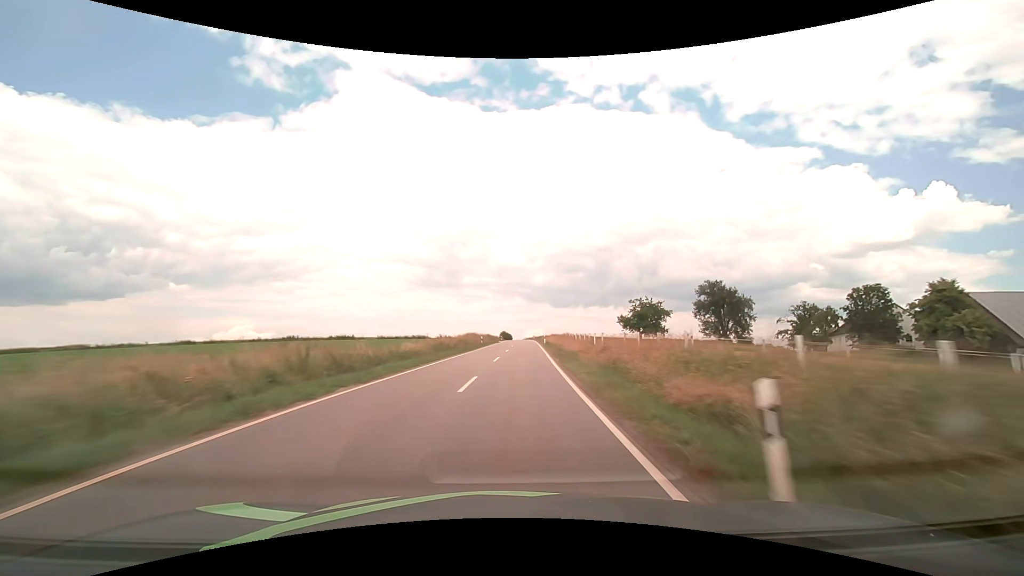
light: Day
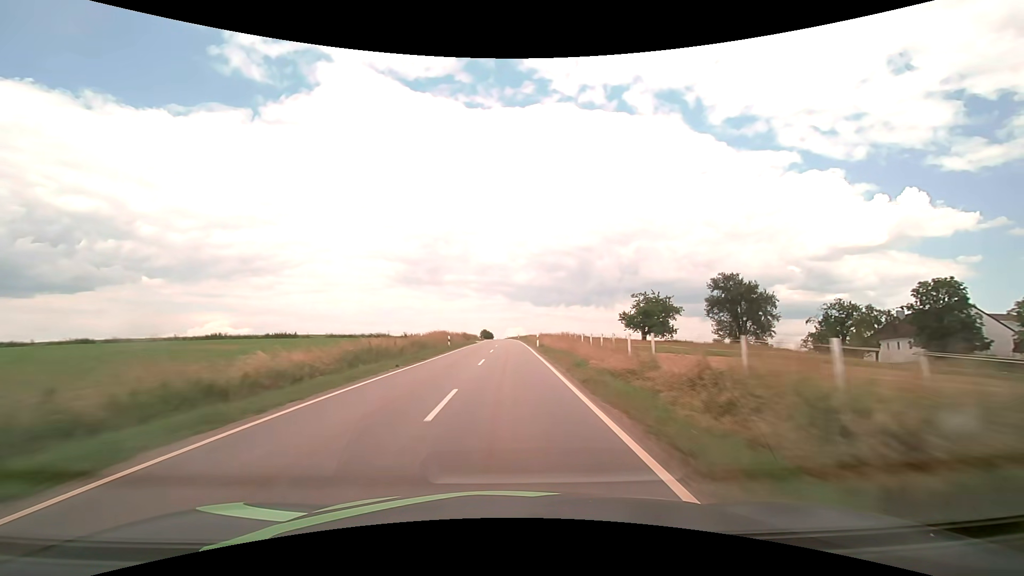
(+0.4, +15.8) m; +2°
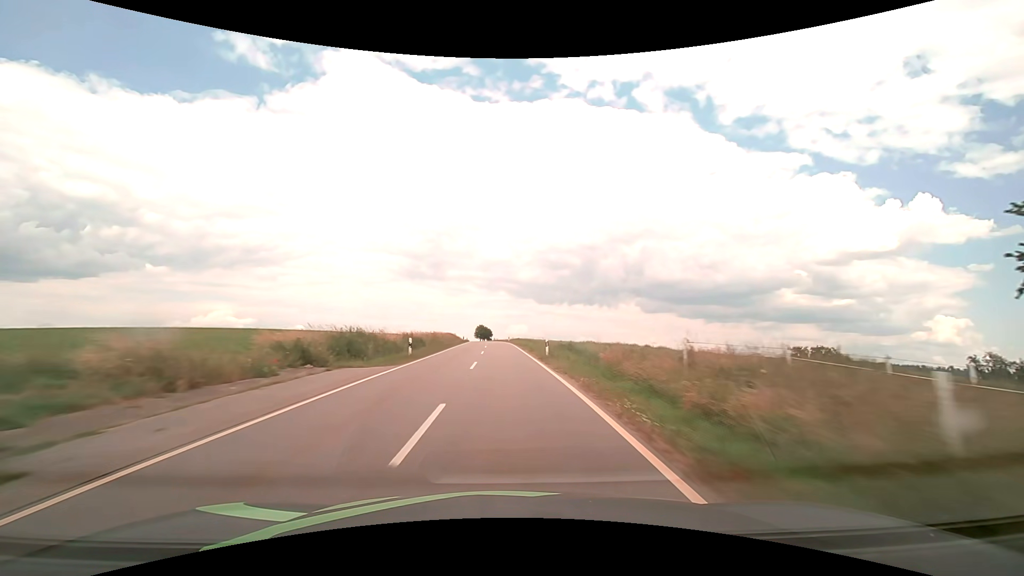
(+0.6, +63.3) m; 0°
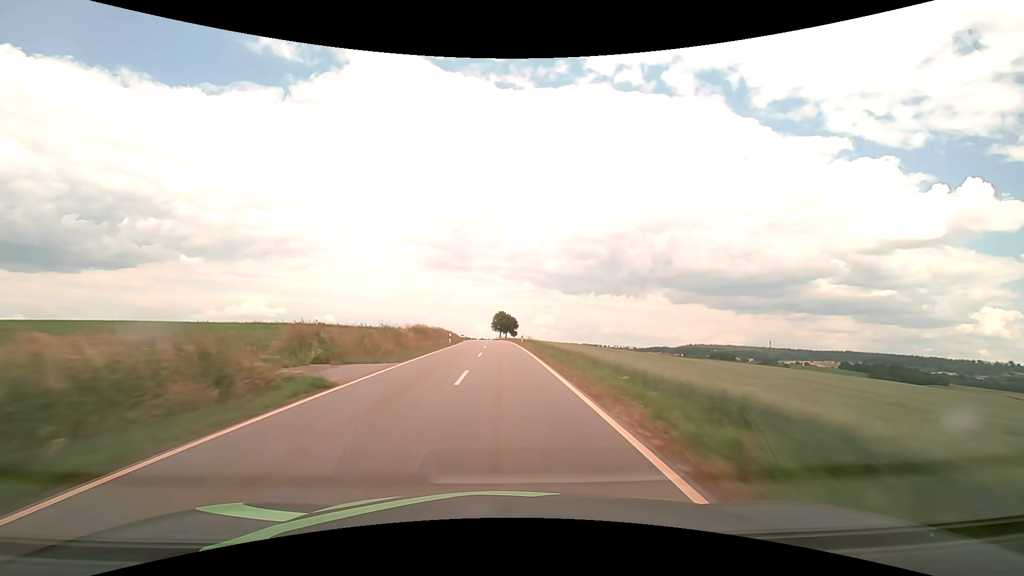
(-2.1, +78.2) m; -3°
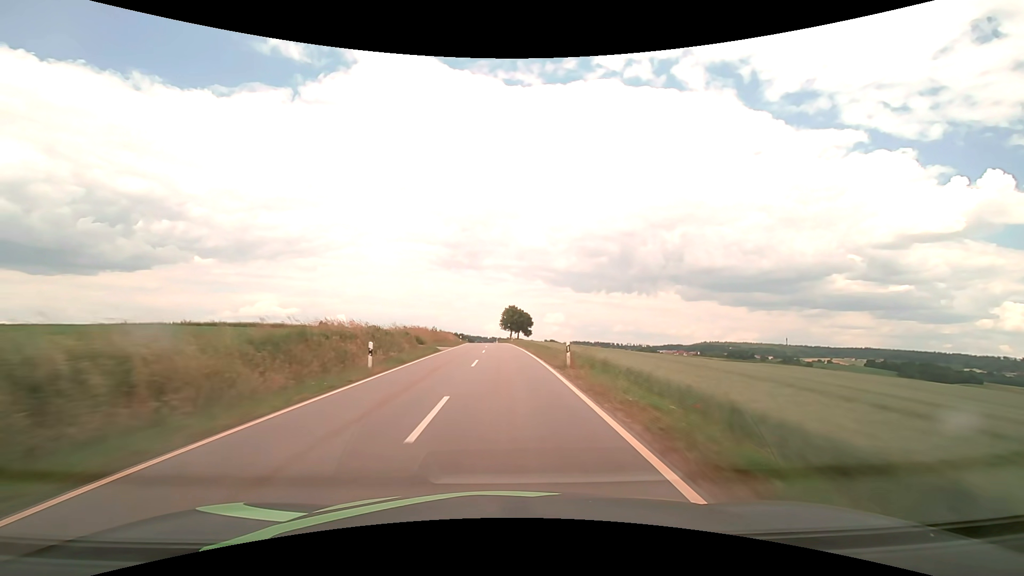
(-0.2, +30.1) m; -1°
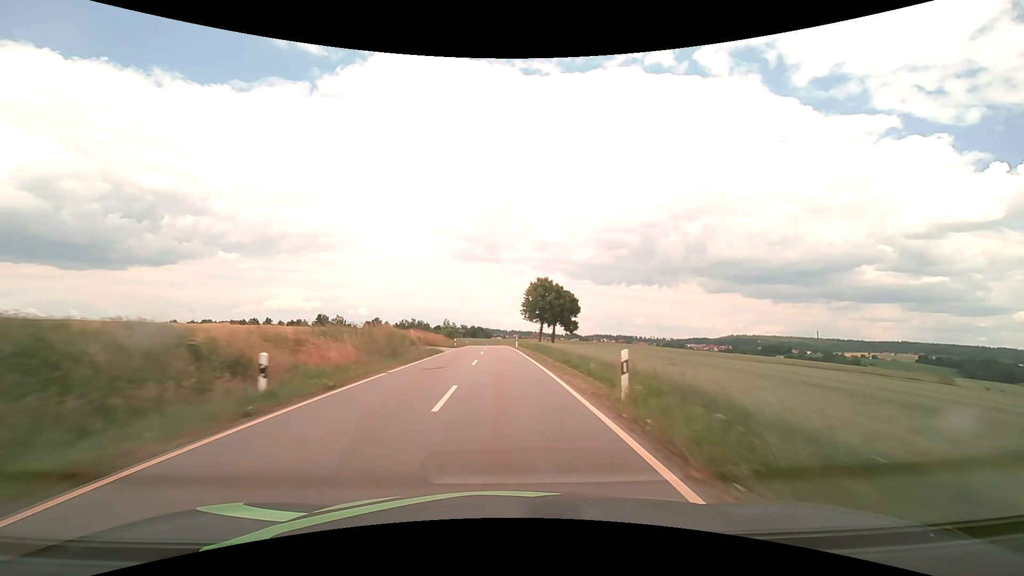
(-1.1, +58.5) m; -2°
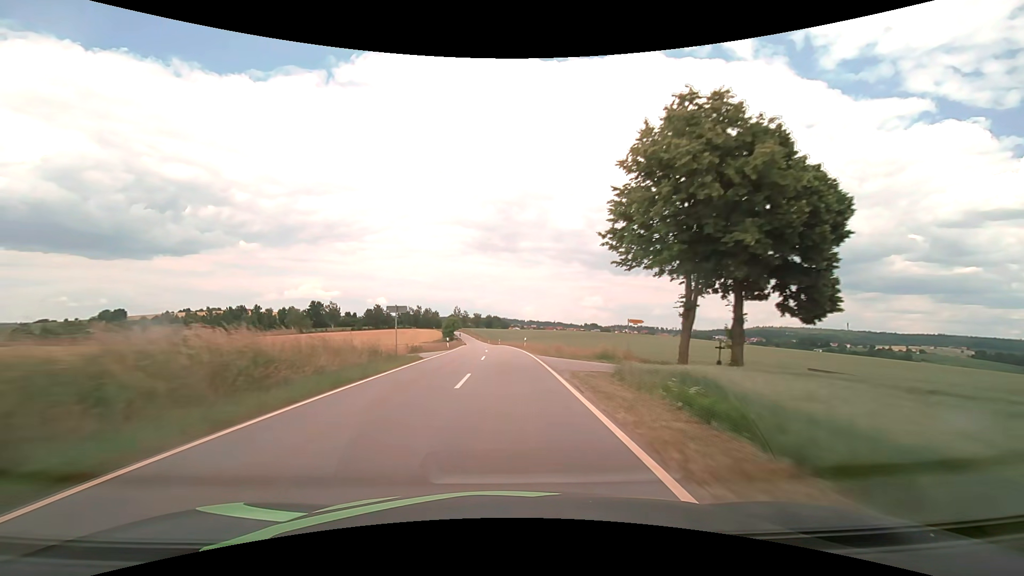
(-1.1, +57.5) m; -2°
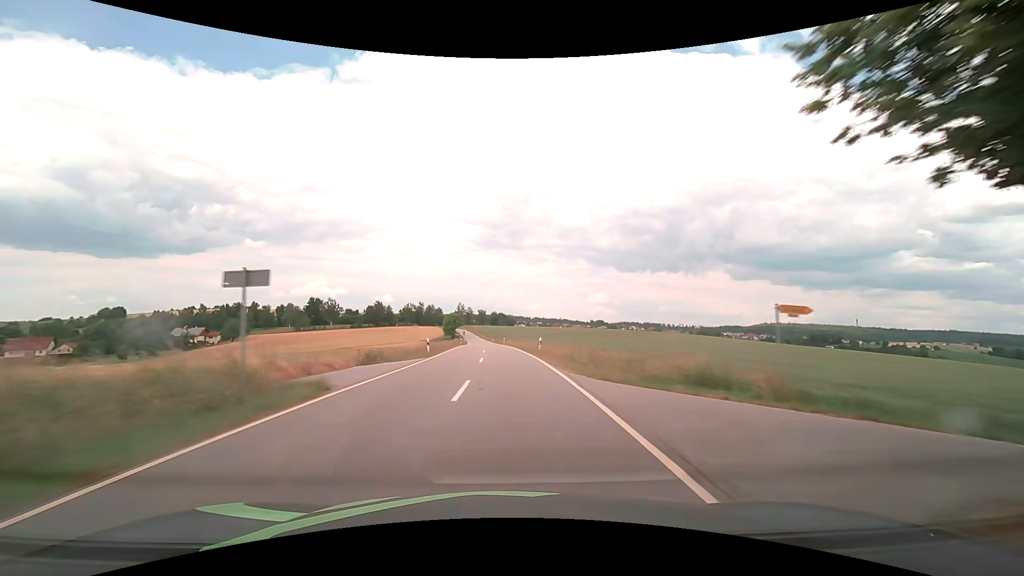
(-0.1, +14.4) m; -1°
(0, +10) (0, +20) (0, +30) (-1, +40) (-1, +50) (-1, +60) (-2, +70) (-3, +80) (-3, +90) (-4, +100) m
